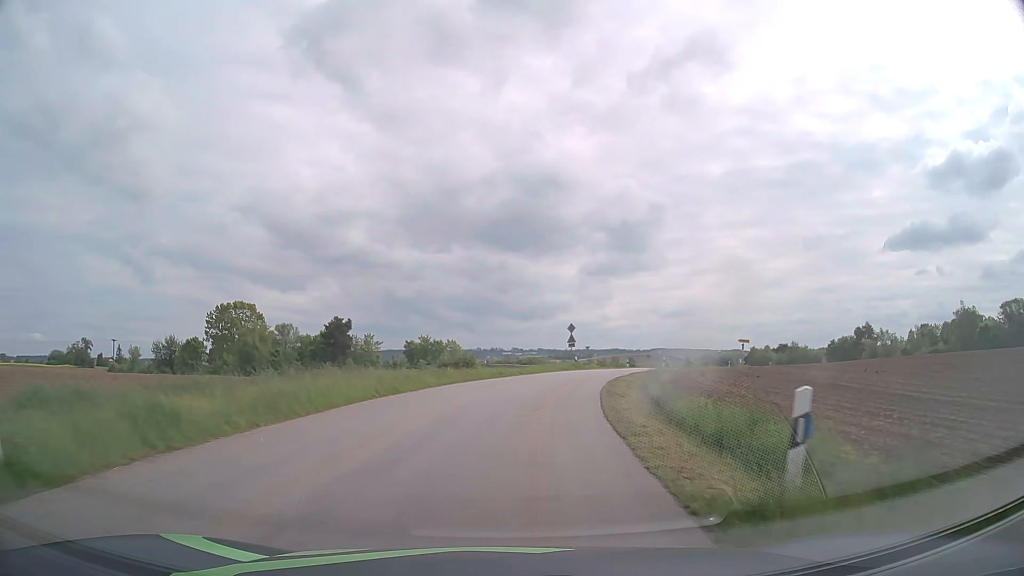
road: tertiary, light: Day
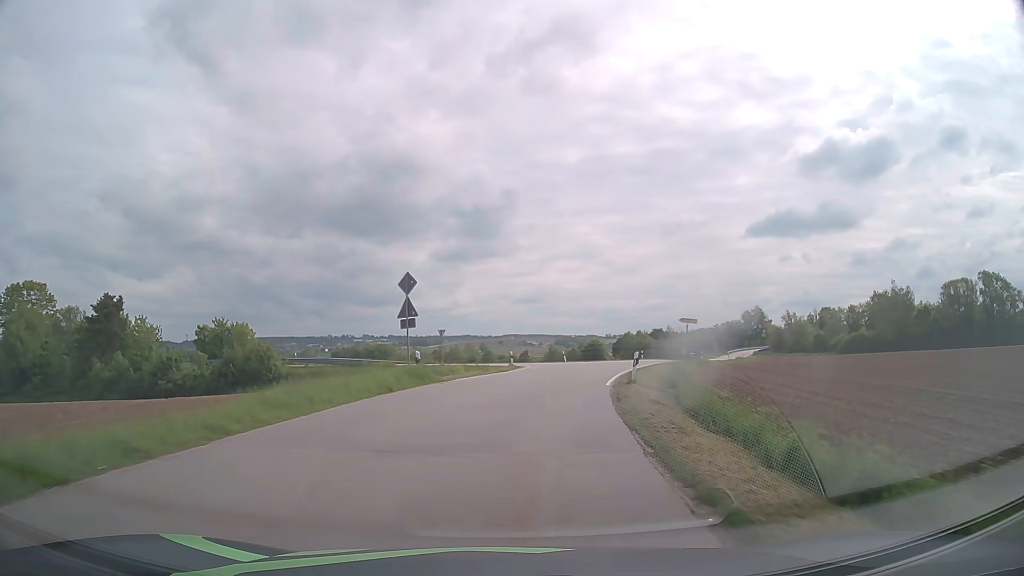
(+3.3, +31.2) m; +12°
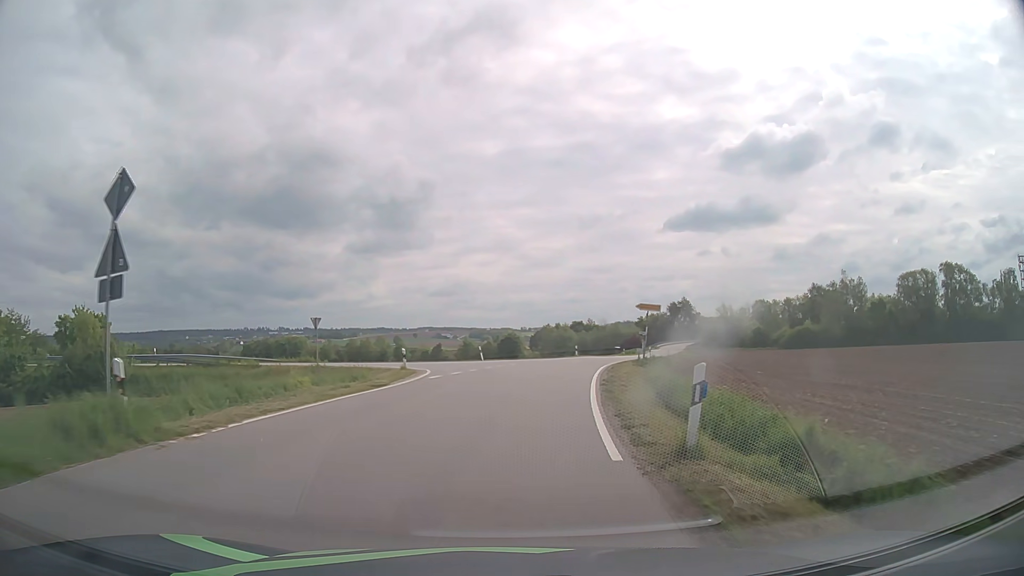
(+1.0, +14.1) m; +8°
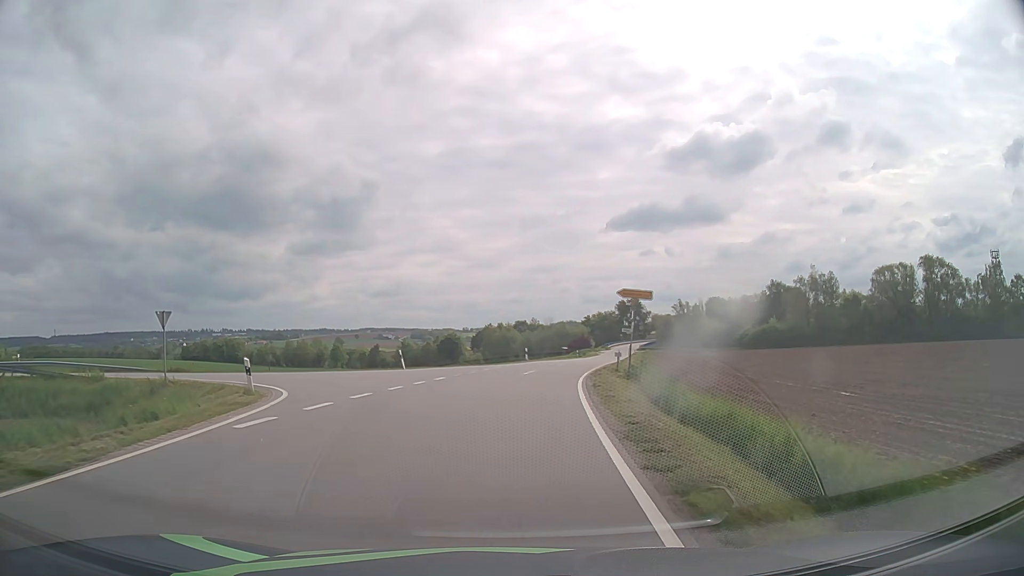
(+0.5, +12.3) m; +5°
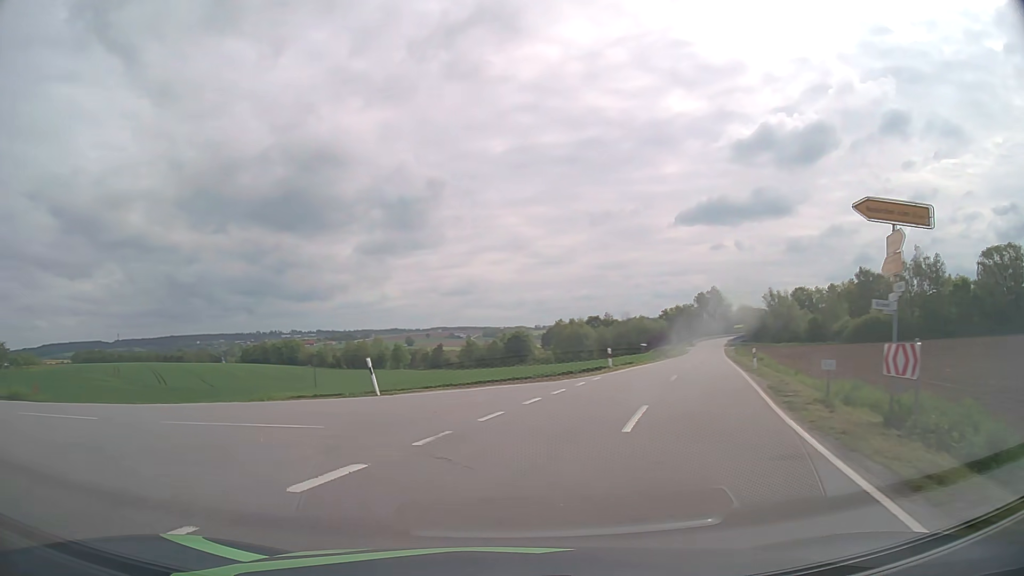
(+0.3, +18.3) m; -6°
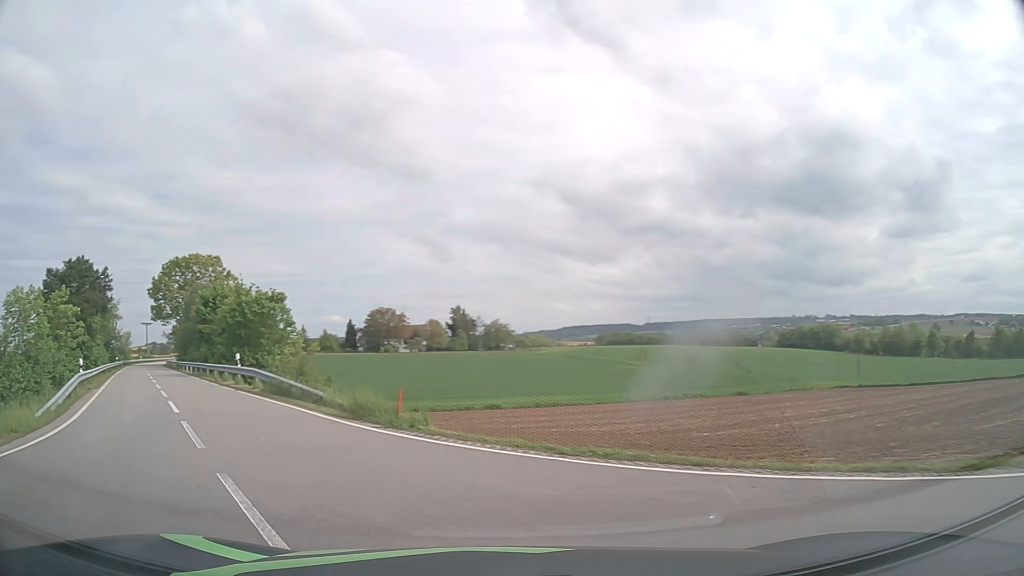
(-4.4, +11.3) m; -45°
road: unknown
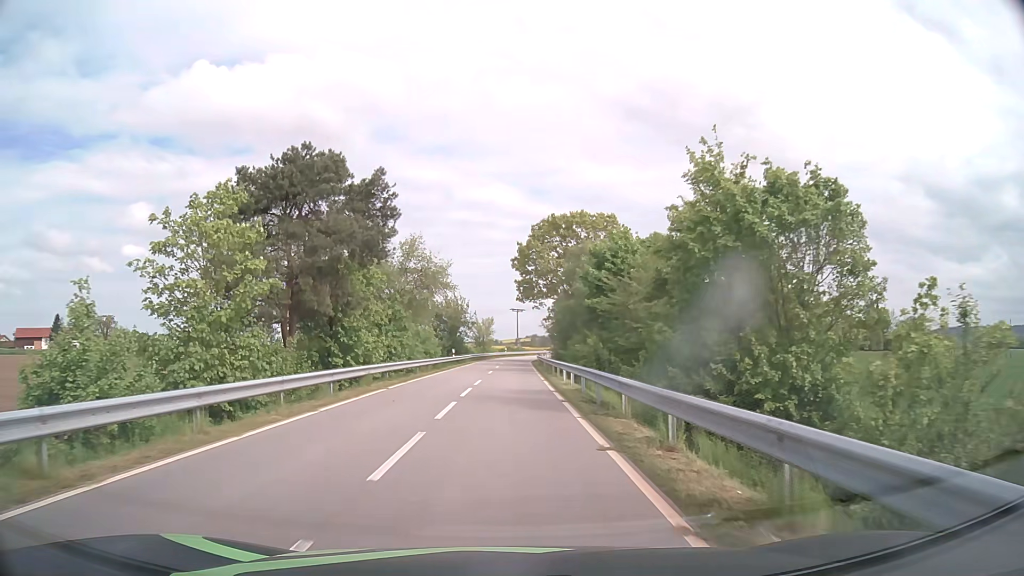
(-11.7, +25.0) m; -33°
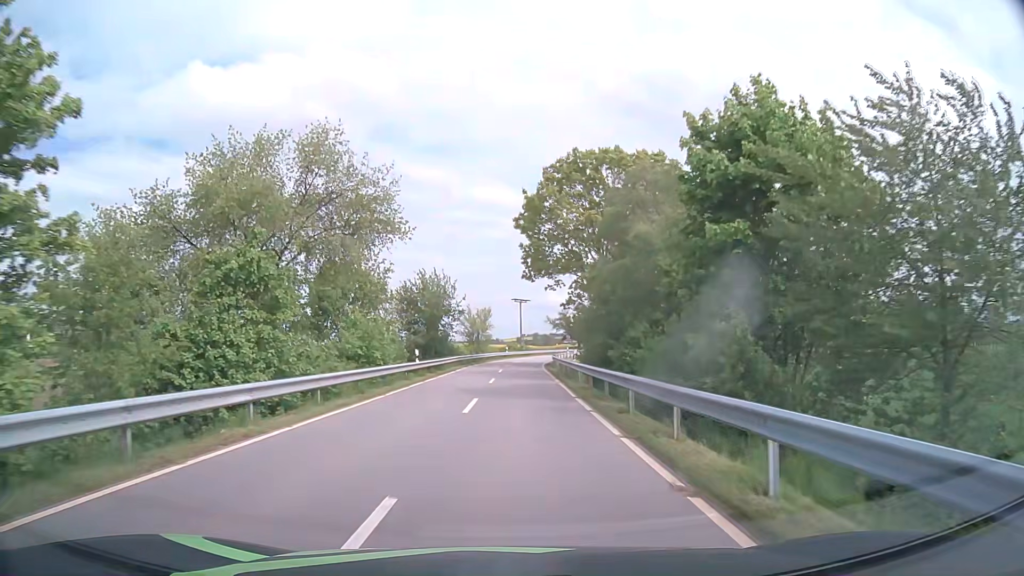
(0.0, +23.2) m; 0°
(0, +10) (0, +20) (0, +30) (0, +40) (+1, +50) (+1, +60) (+3, +70) (+4, +80) (+6, +90) (+8, +99) m
